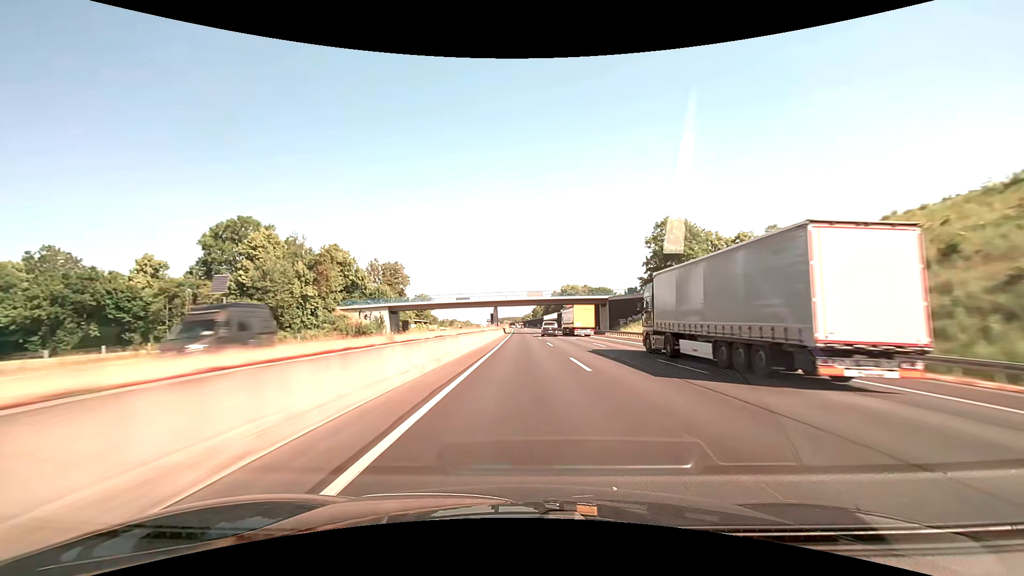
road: motorway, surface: asphalt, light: Day
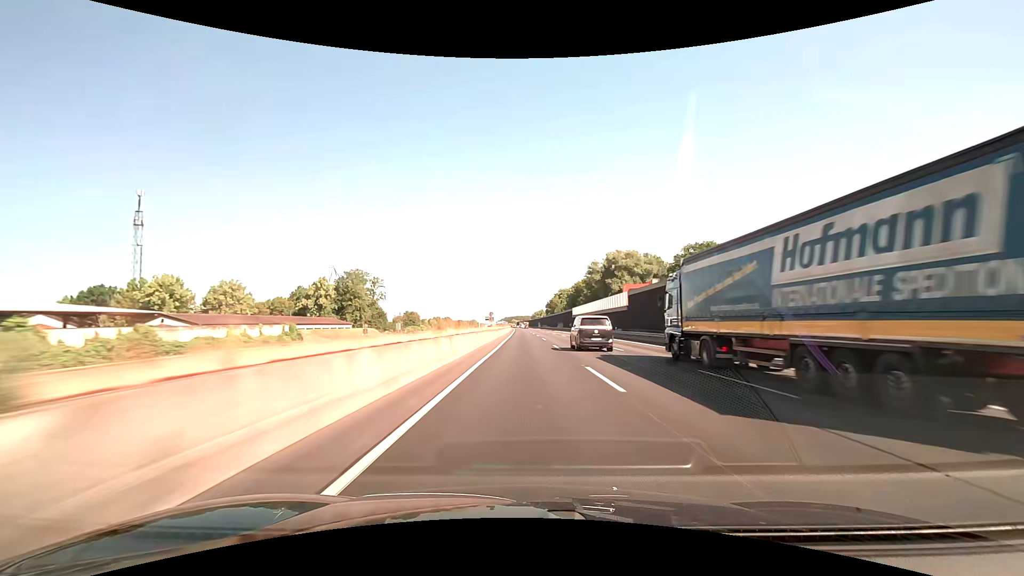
(-1.1, +114.3) m; -1°
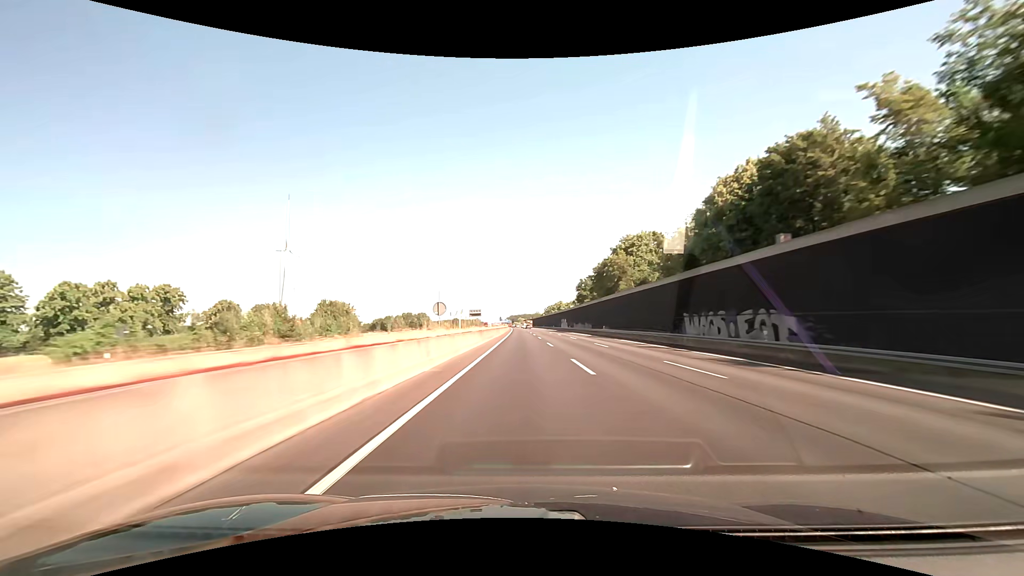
(-1.0, +142.8) m; -1°
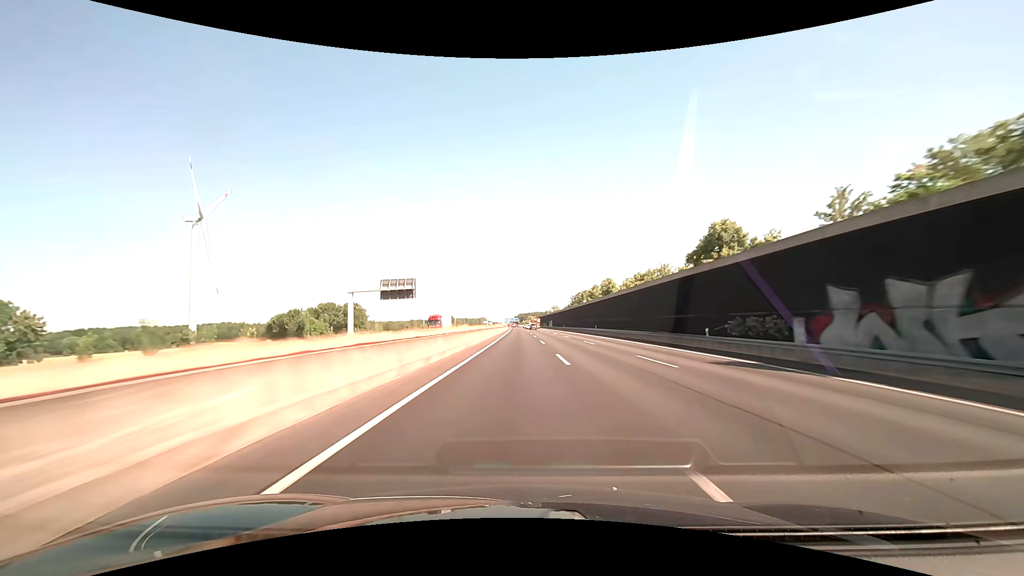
(-1.5, +142.9) m; -1°
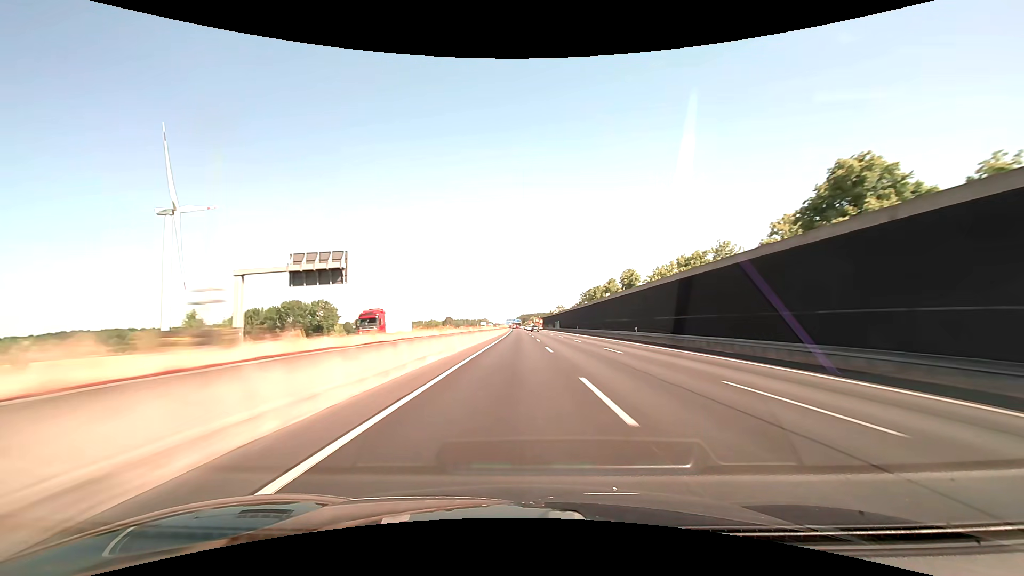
(0.0, +28.6) m; 0°
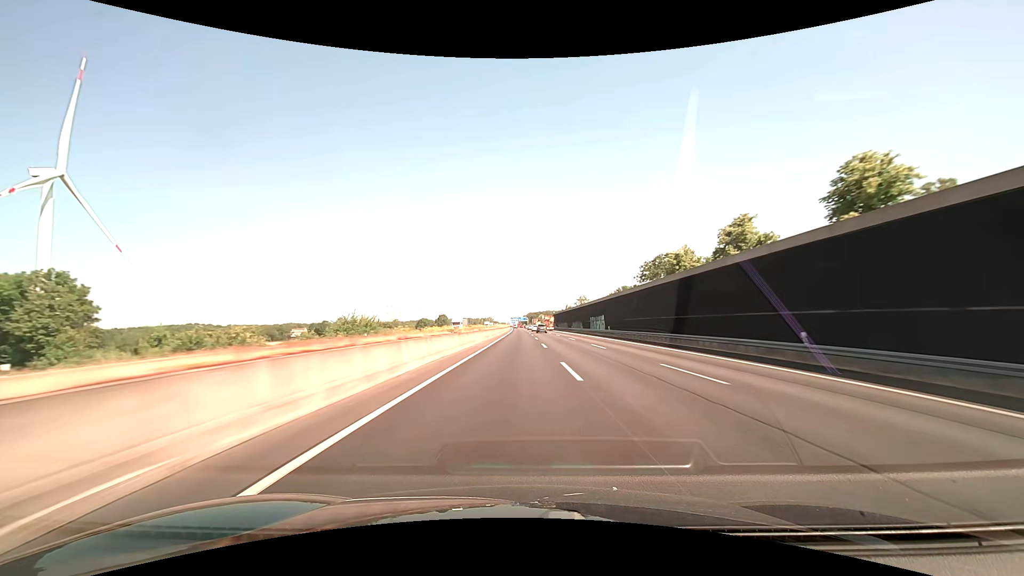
(-0.6, +85.7) m; -1°
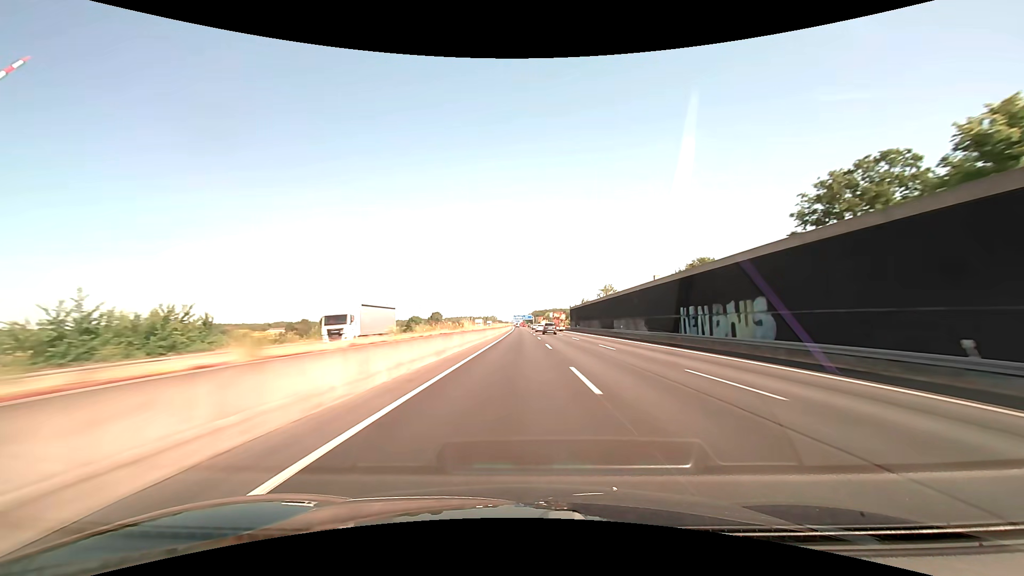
(-0.3, +57.1) m; 0°
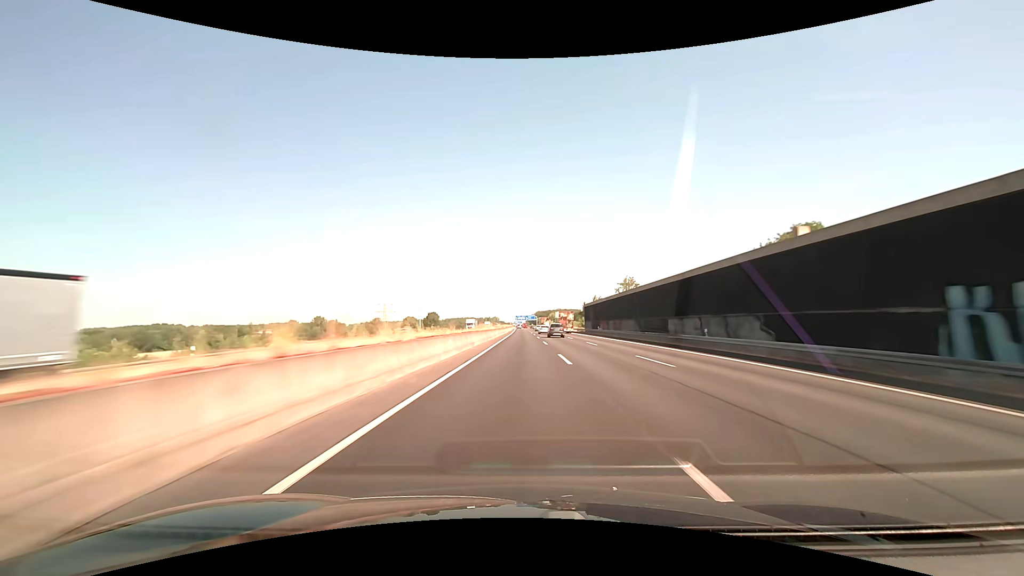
(-0.1, +28.6) m; 0°
(0, +10) (0, +20) (0, +30) (0, +40) (0, +50) (0, +60) (0, +70) (0, +80) (0, +90) (-1, +100) m
